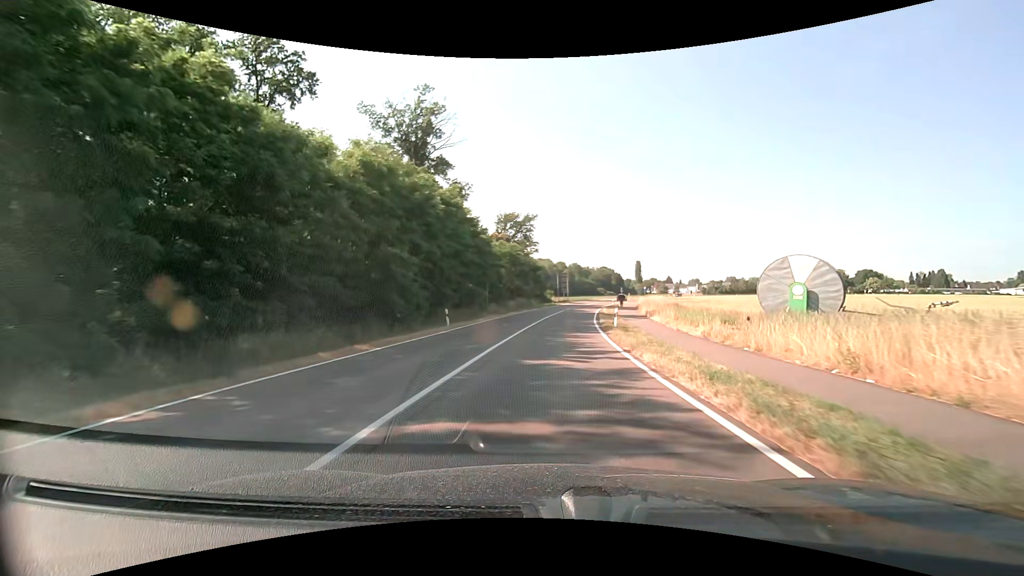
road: tertiary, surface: asphalt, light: Day
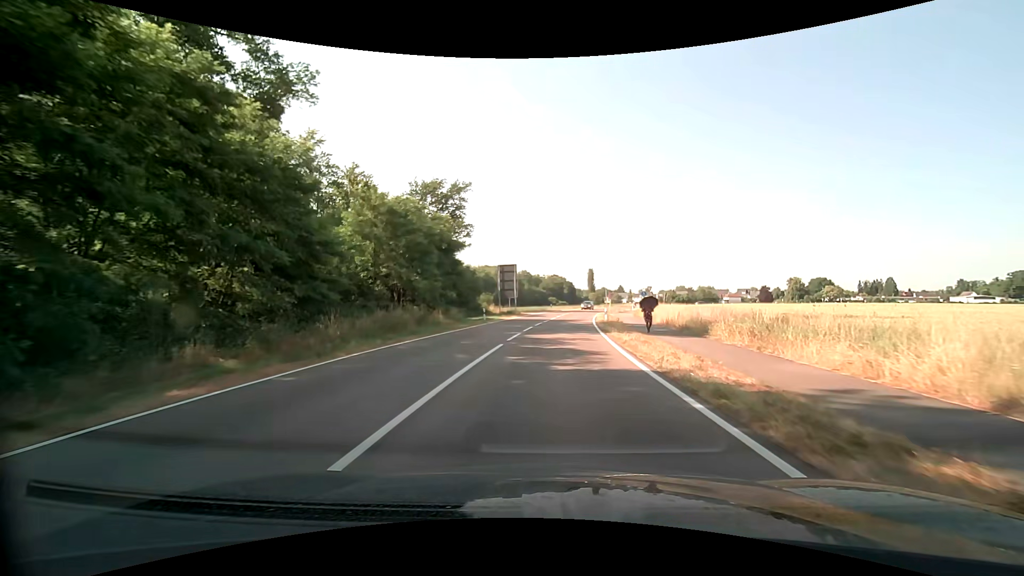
(+1.7, +38.8) m; +6°
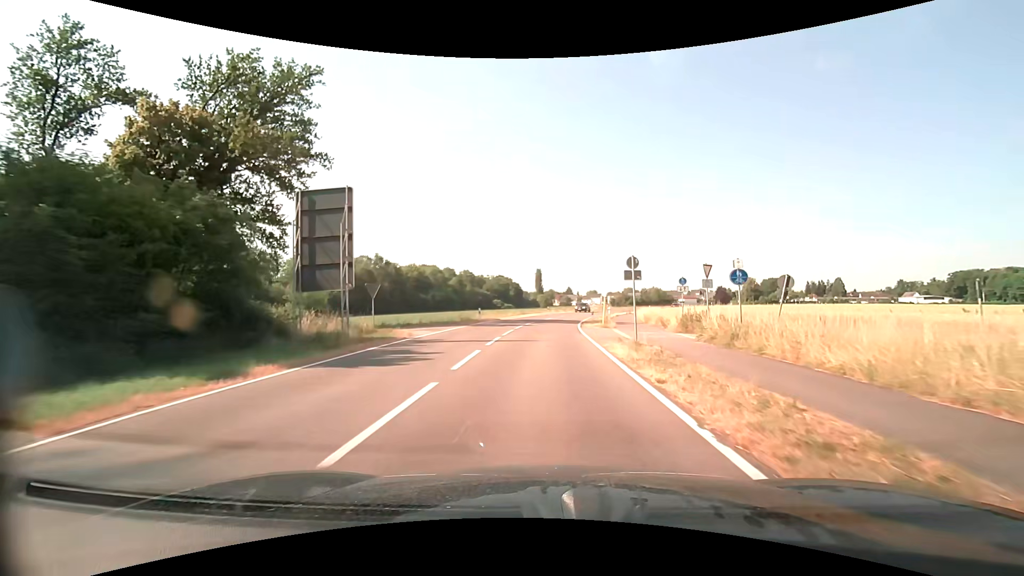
(+1.8, +37.8) m; +6°
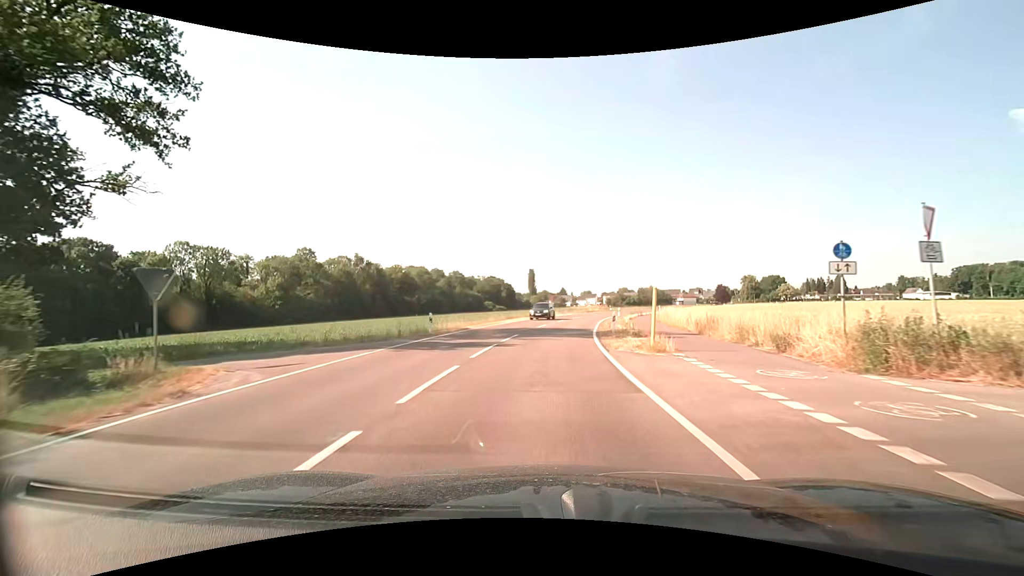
(+0.1, +15.2) m; +1°
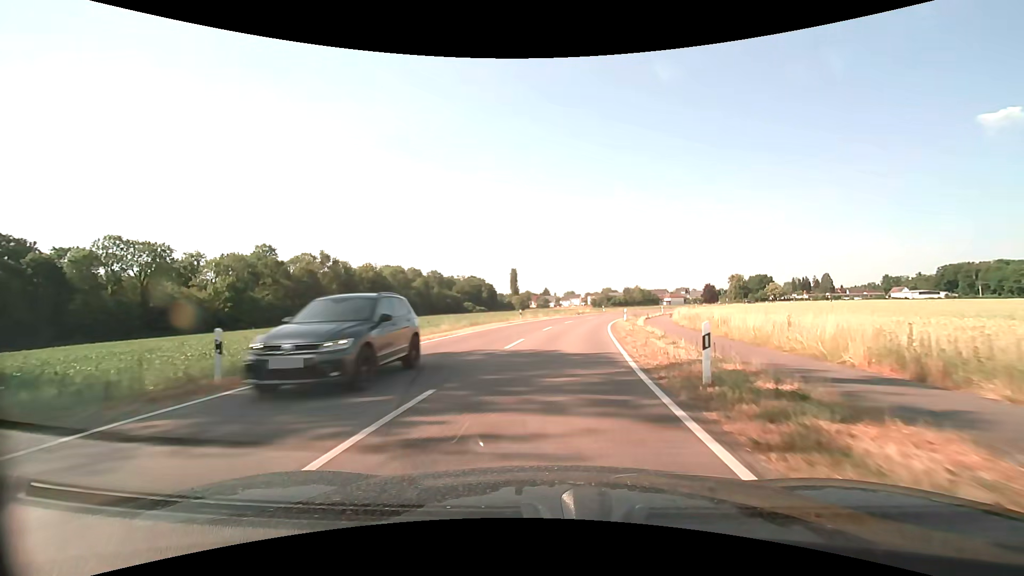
(+0.1, +15.2) m; +2°
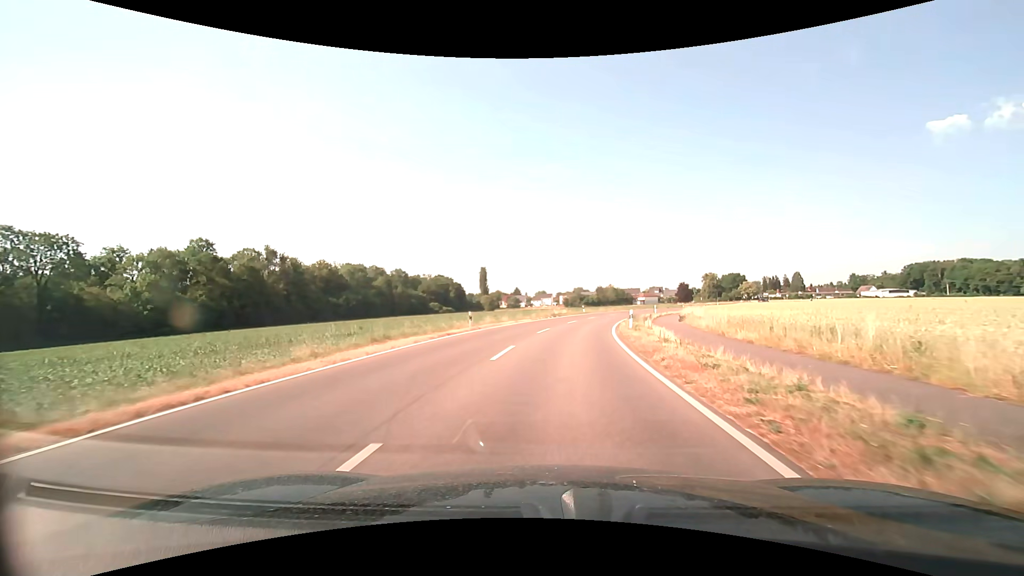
(+0.3, +15.2) m; +3°
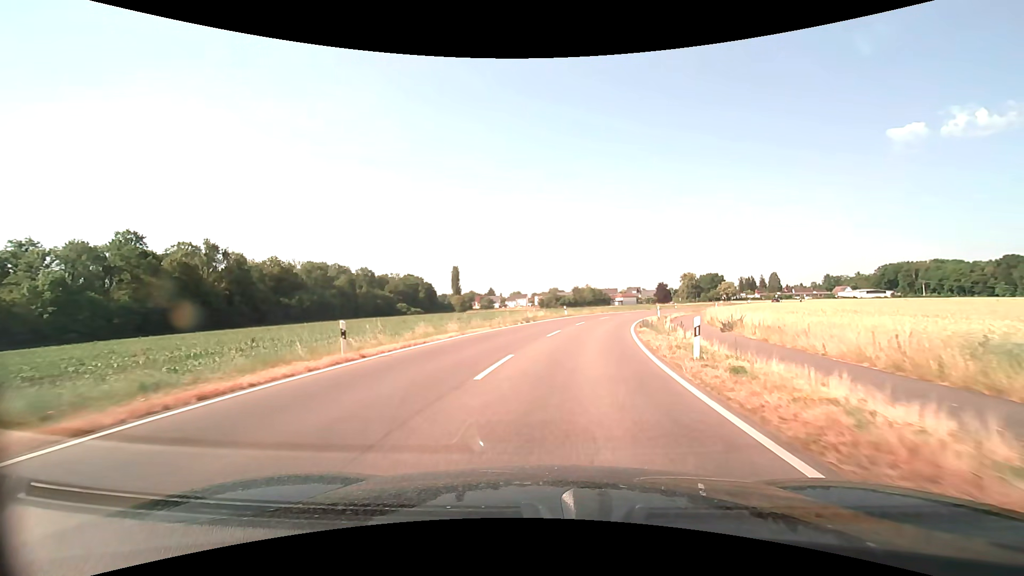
(+0.3, +15.2) m; +3°
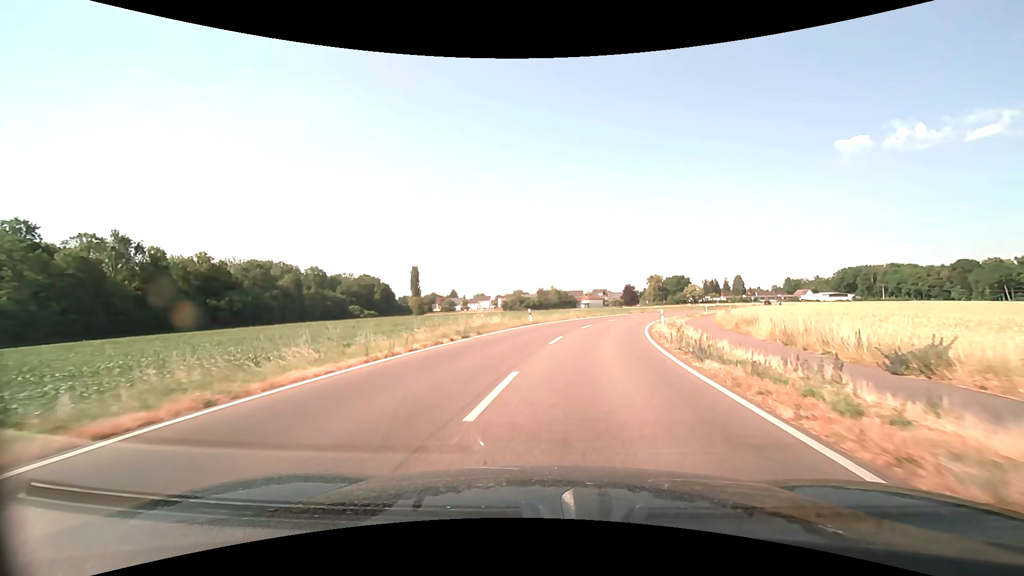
(+0.5, +15.2) m; +4°
(0, +10) (+1, +20) (+3, +30) (+6, +39) (+9, +49) (+12, +58) (+17, +67) (+21, +76) (+26, +85) (+31, +94) m
